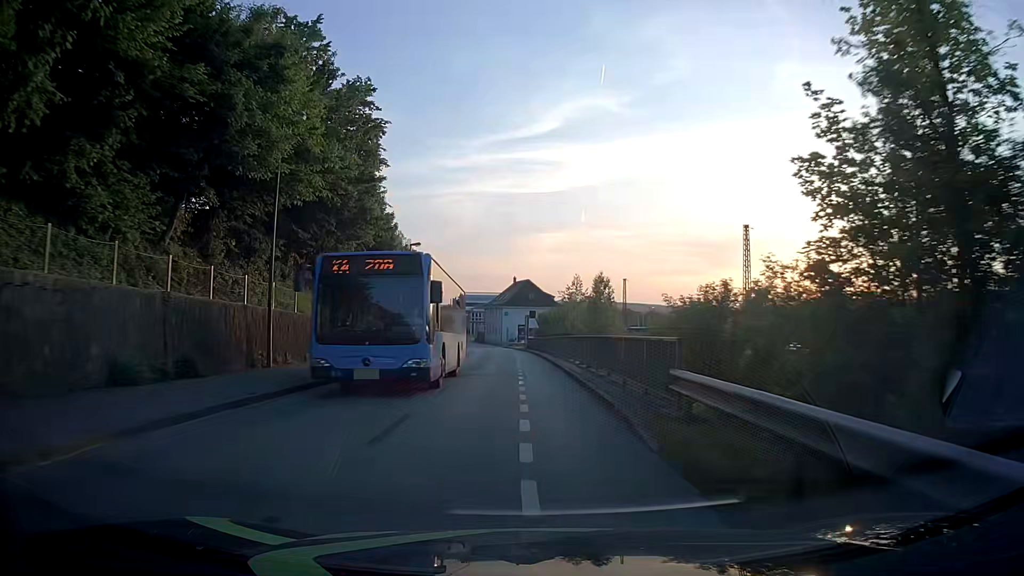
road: residential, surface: asphalt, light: Day
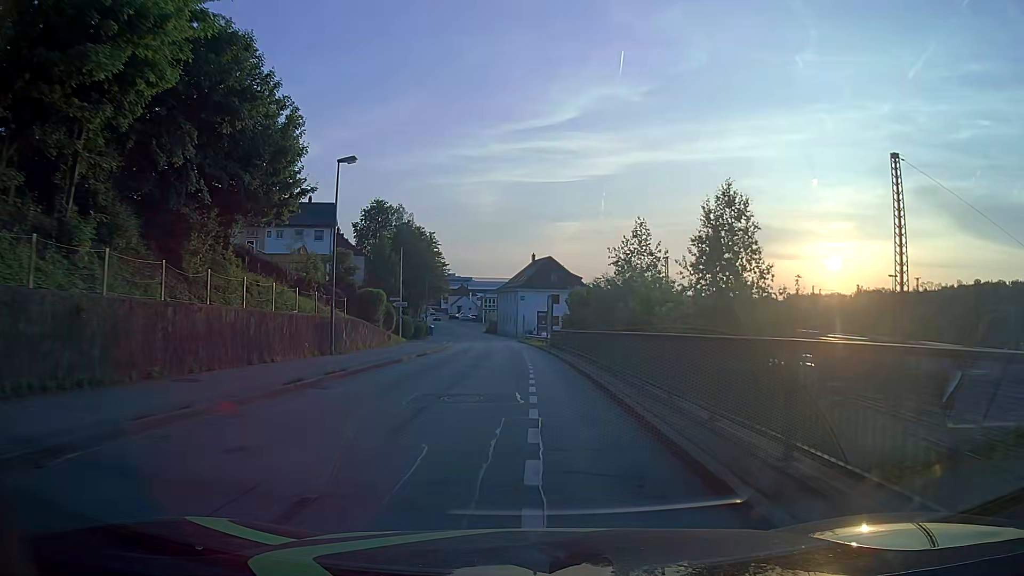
(-0.3, +23.5) m; -1°
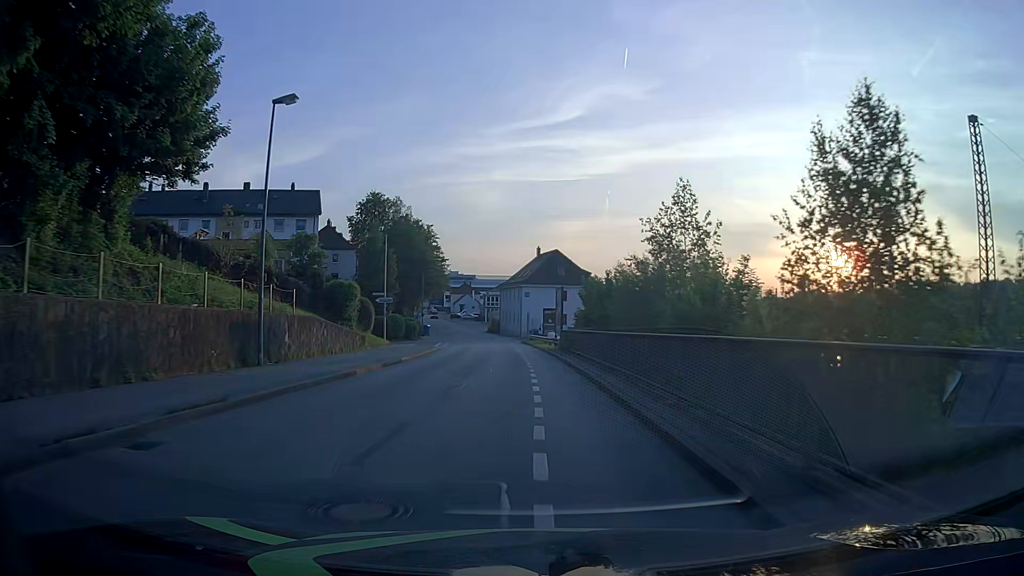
(0.0, +7.8) m; 0°
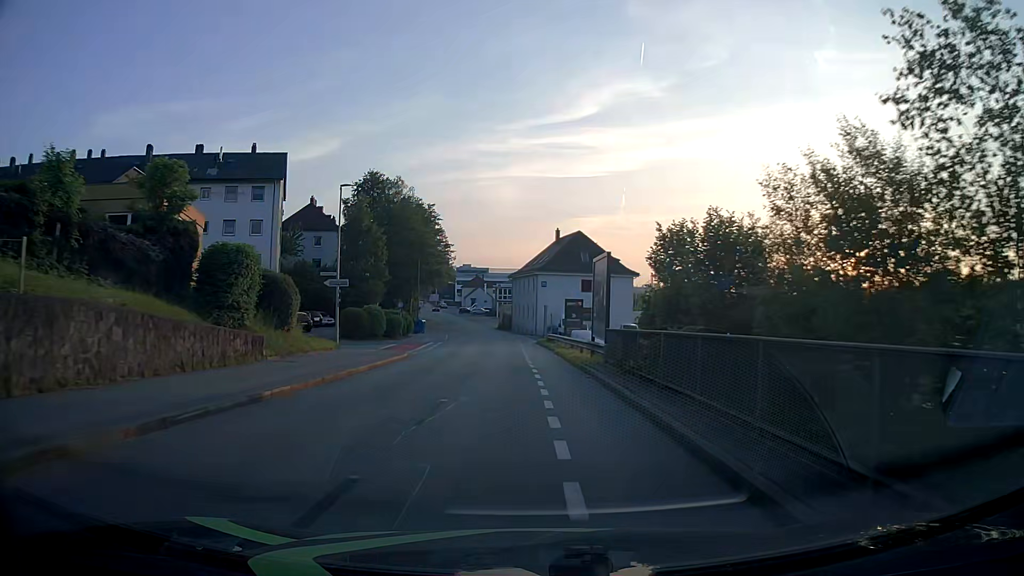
(-0.2, +15.6) m; -1°
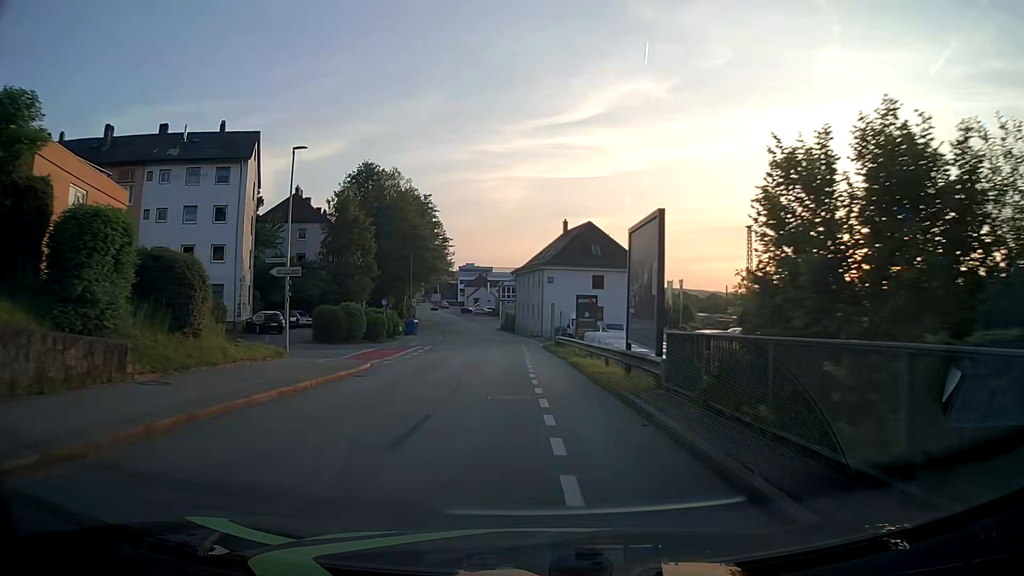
(-0.1, +7.7) m; -1°
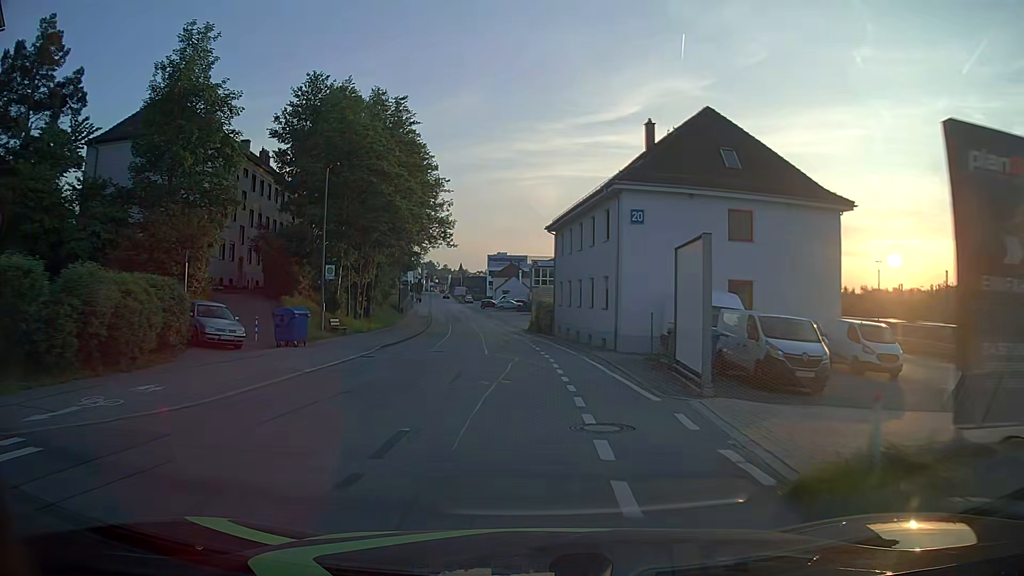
(-0.8, +38.5) m; -3°
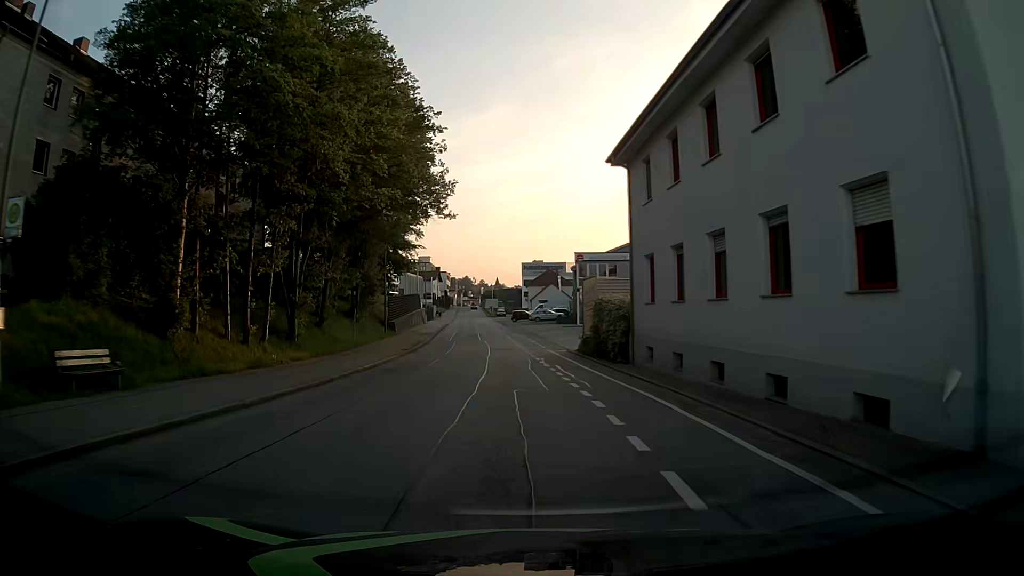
(-0.8, +22.8) m; -4°
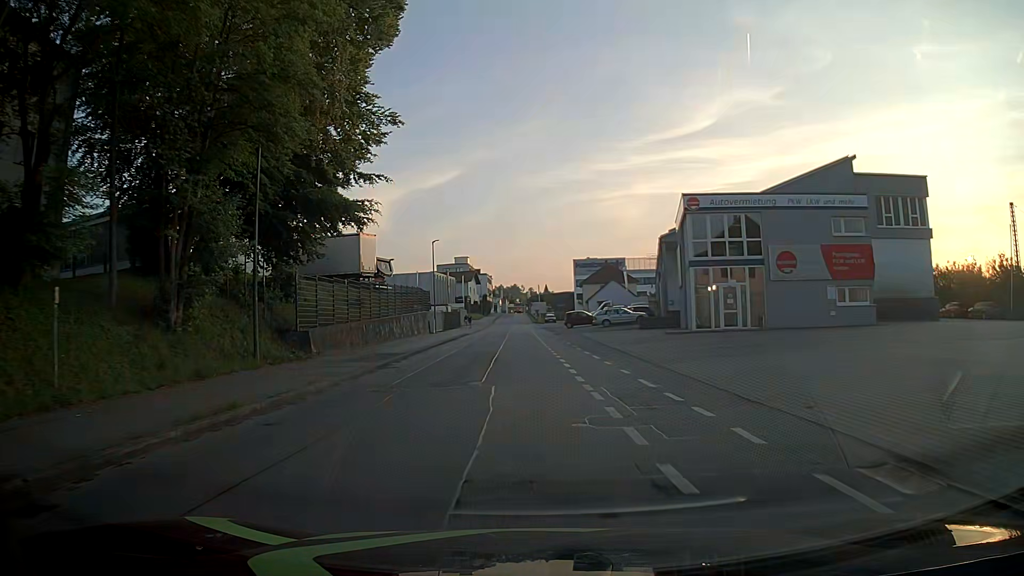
(-1.0, +30.2) m; -4°
(0, +10) (0, +20) (0, +30) (0, +40) (-1, +50) (-1, +60) (-1, +70) (-2, +80) (-2, +90) (-2, +100) m
